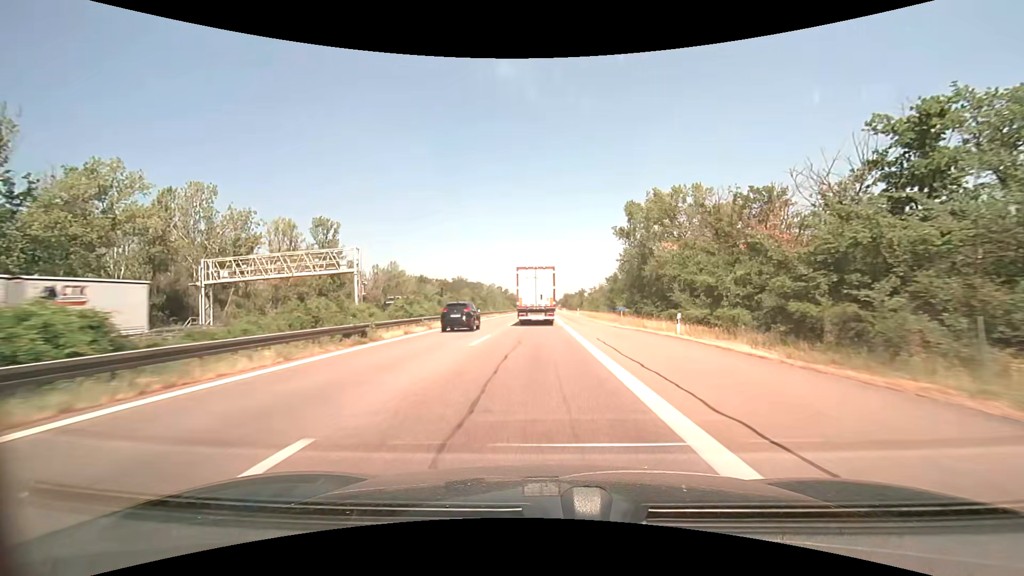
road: motorway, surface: asphalt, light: Day
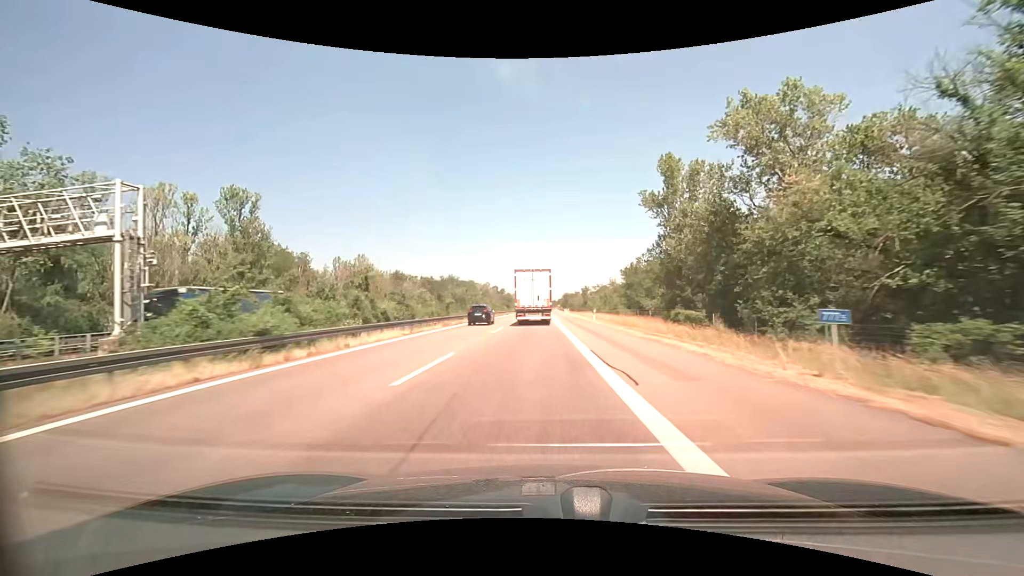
(+0.1, +26.2) m; 0°
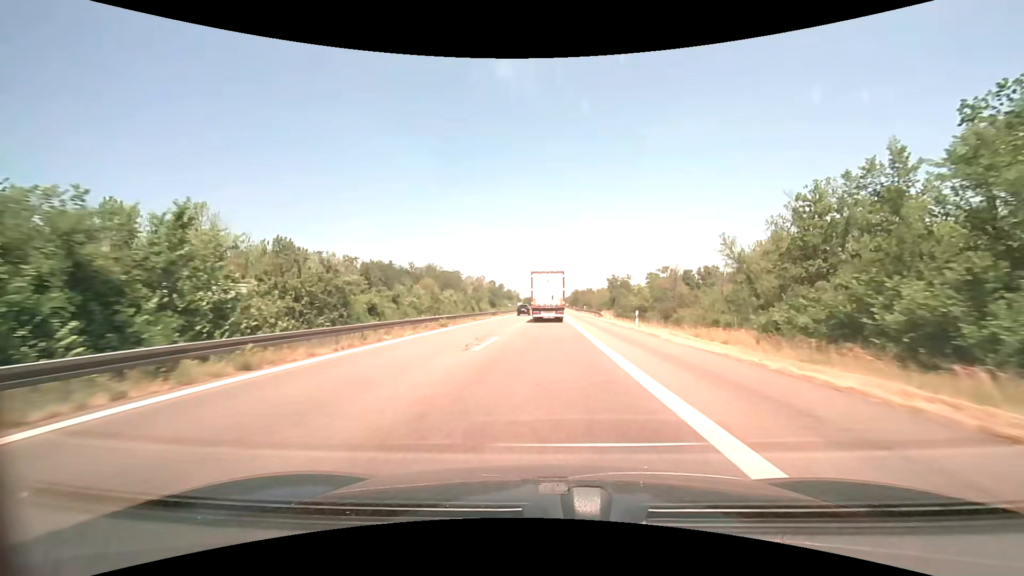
(-0.7, +65.9) m; 0°
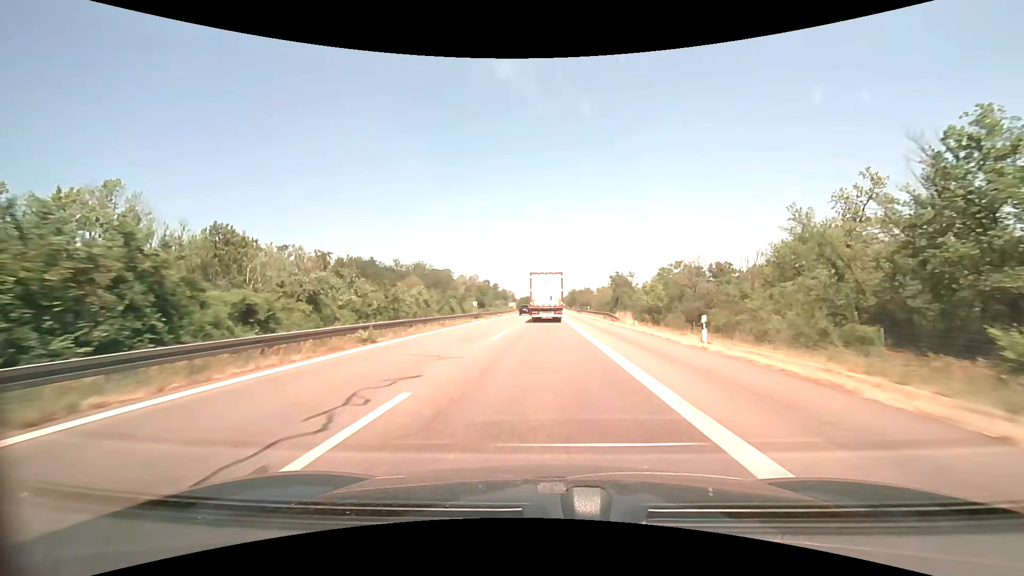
(0.0, +13.3) m; 0°
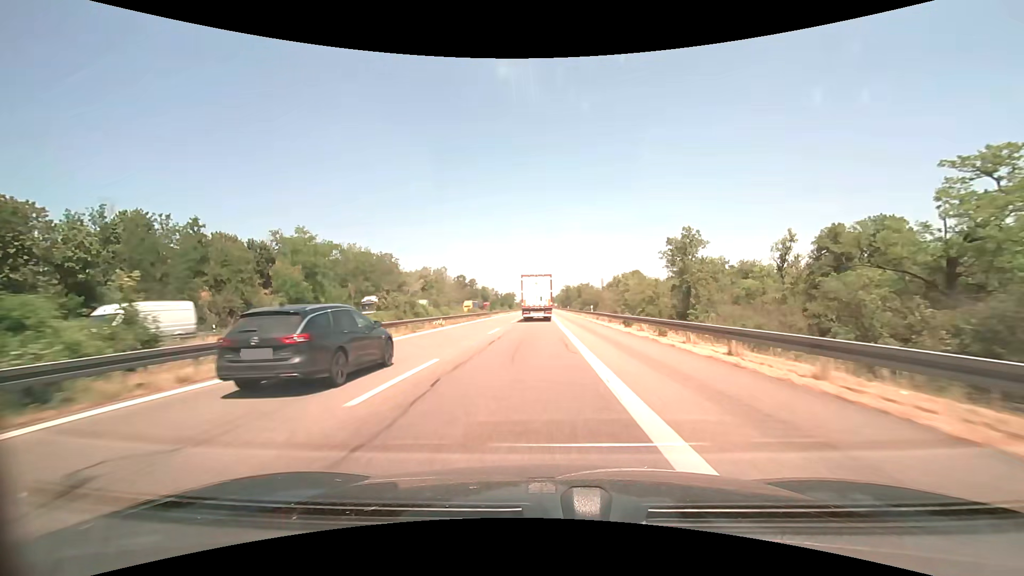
(+1.1, +66.9) m; +1°
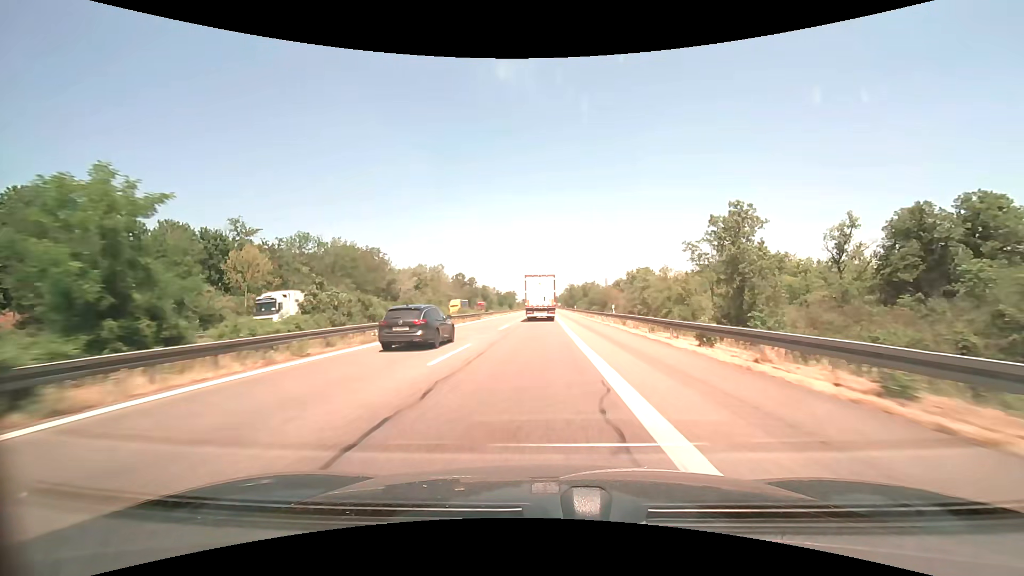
(0.0, +13.5) m; 0°
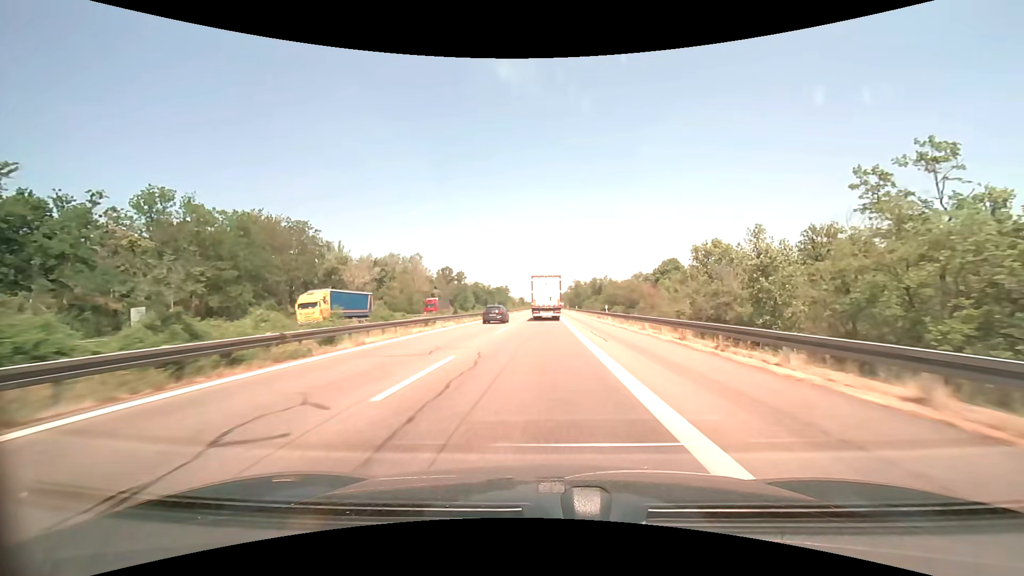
(-0.1, +40.4) m; 0°
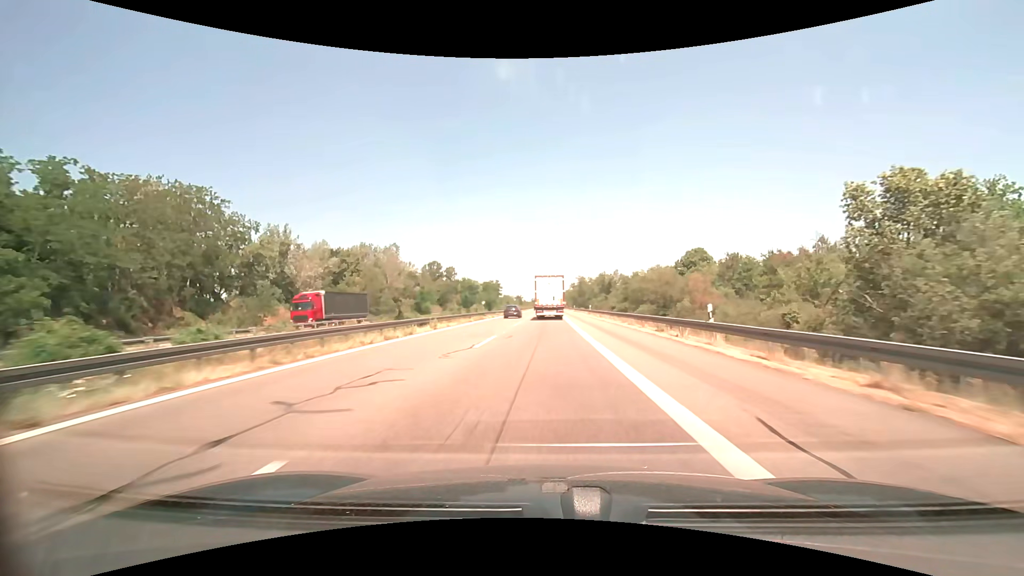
(0.0, +27.0) m; 0°
(0, +10) (0, +20) (0, +30) (0, +40) (0, +50) (0, +60) (0, +70) (0, +80) (+1, +90) (+1, +100) m
